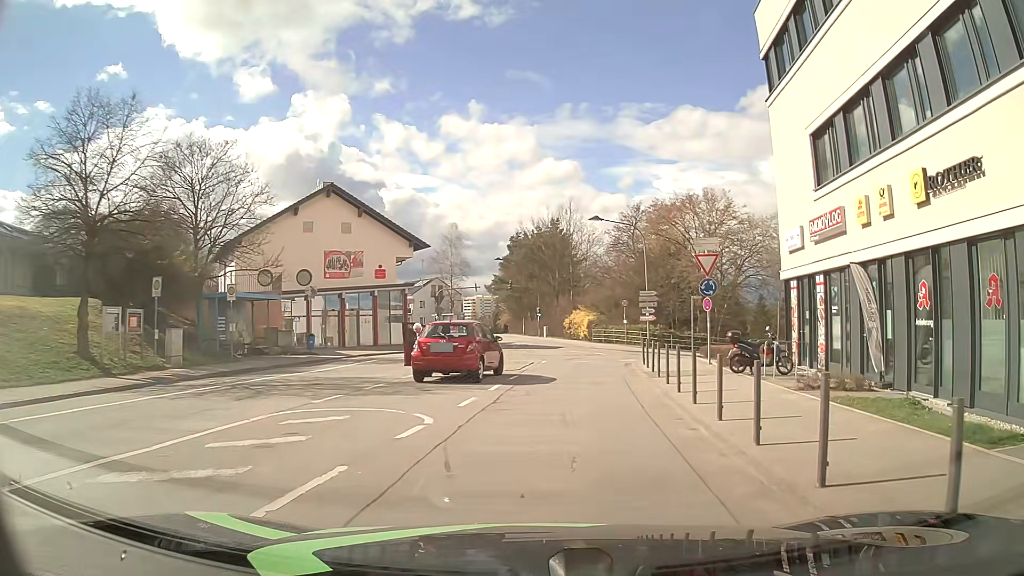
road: unclassified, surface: asphalt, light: Day
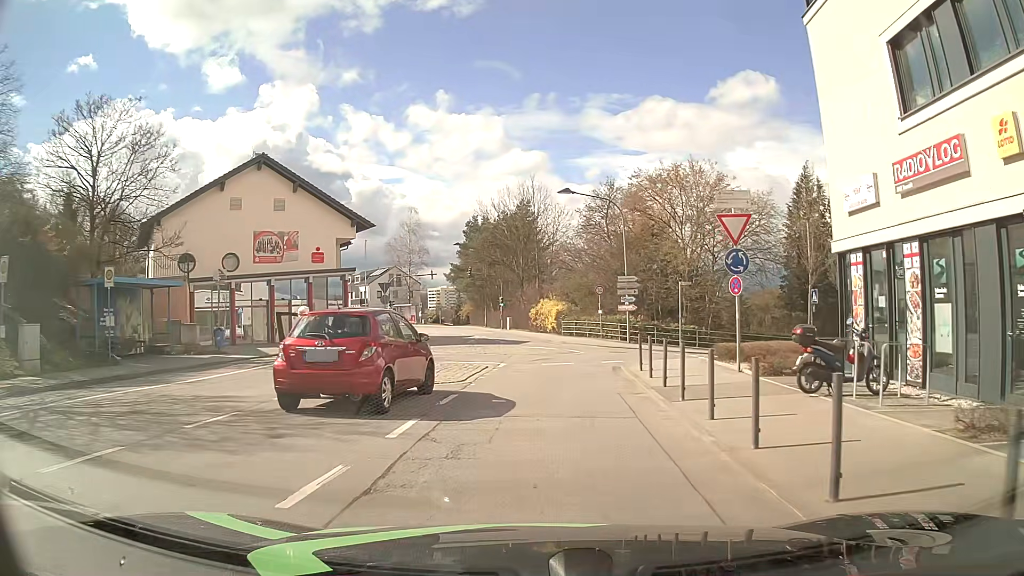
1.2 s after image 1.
(+0.1, +6.8) m; +2°
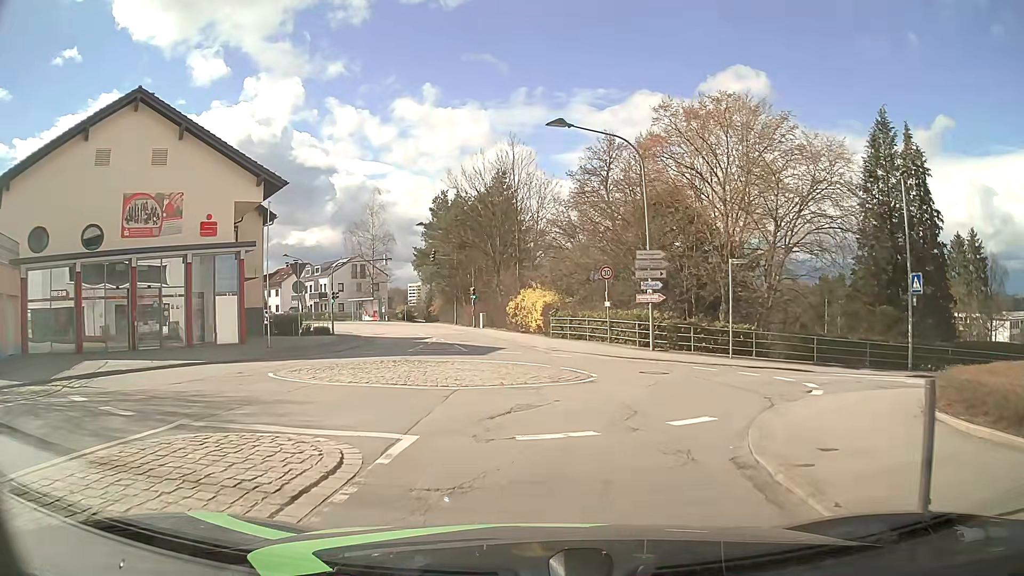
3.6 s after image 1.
(+0.3, +13.1) m; +2°
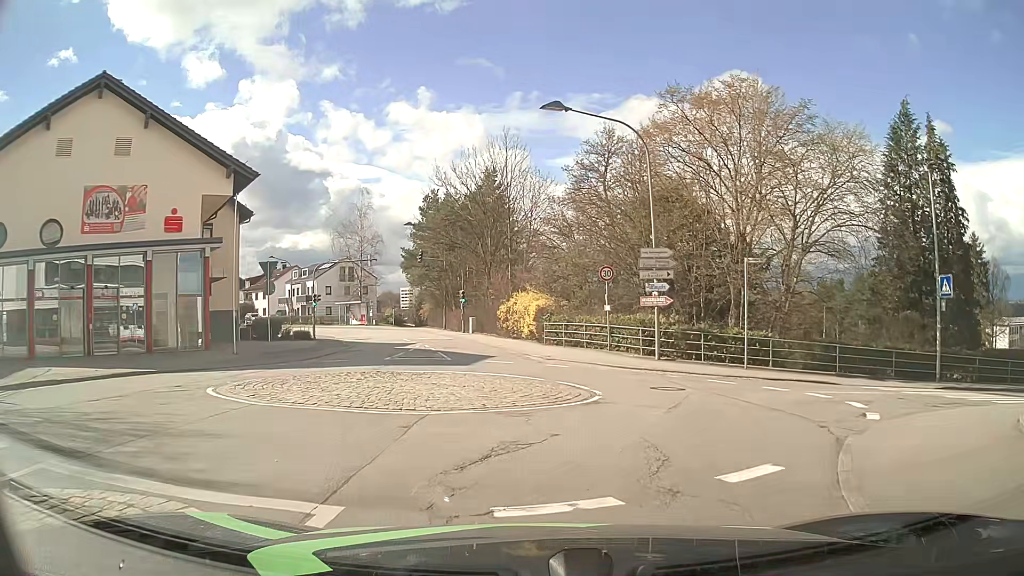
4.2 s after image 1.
(0.0, +2.7) m; -1°
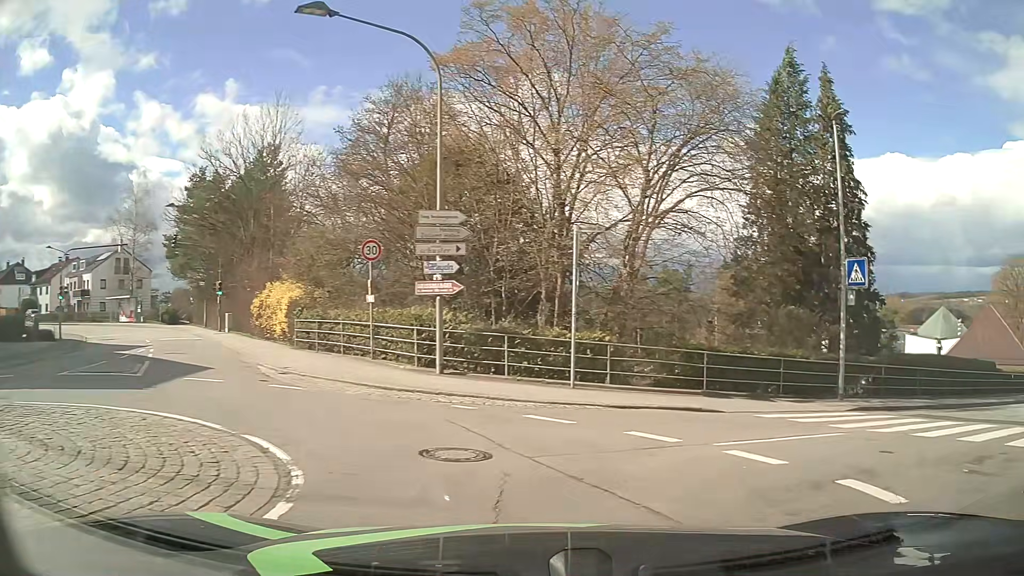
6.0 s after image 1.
(+0.8, +7.5) m; +18°
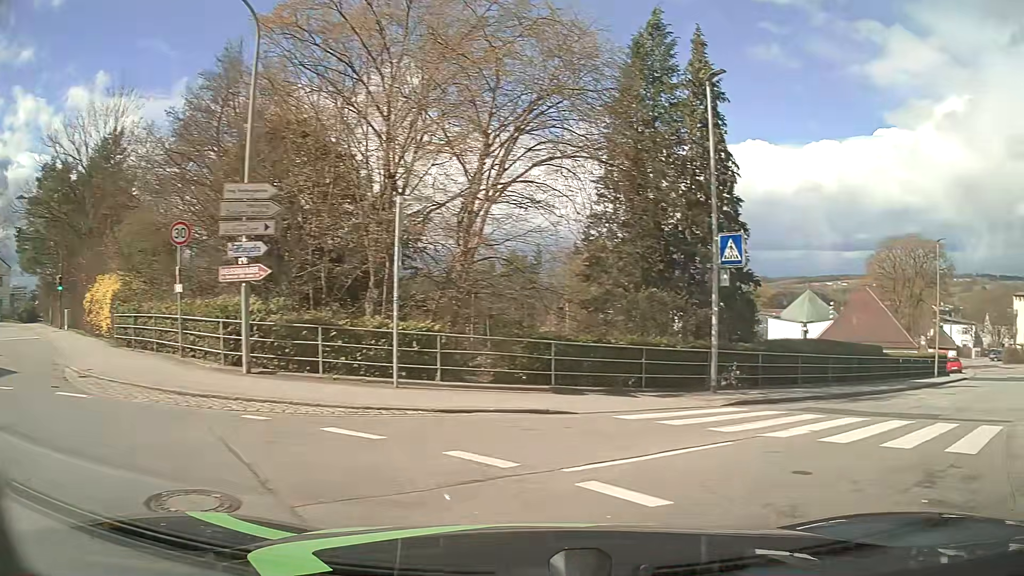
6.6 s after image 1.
(+0.3, +2.4) m; +13°
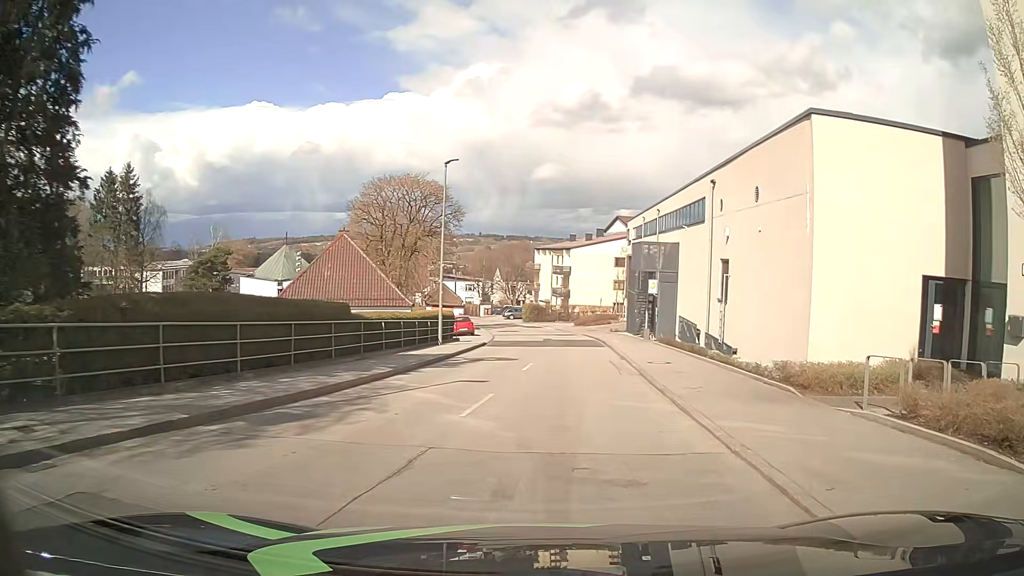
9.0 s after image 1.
(+5.1, +10.2) m; +44°
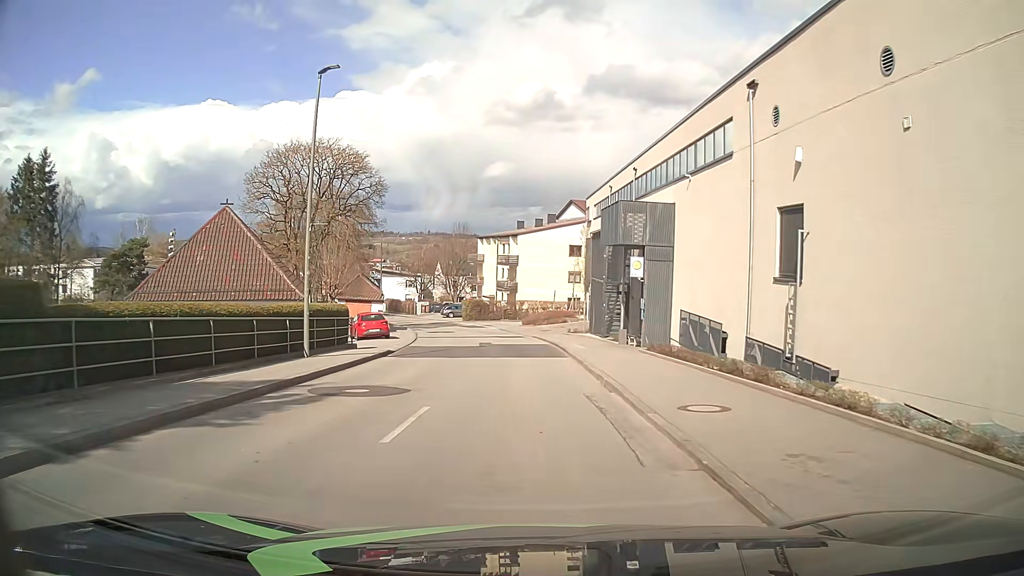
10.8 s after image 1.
(+0.7, +11.4) m; +5°
(0, +10) (0, +20) (-1, +30) (-2, +40) (-3, +50) (-6, +59) (-9, +69) (-13, +78) (-17, +87) (-21, +97) m
